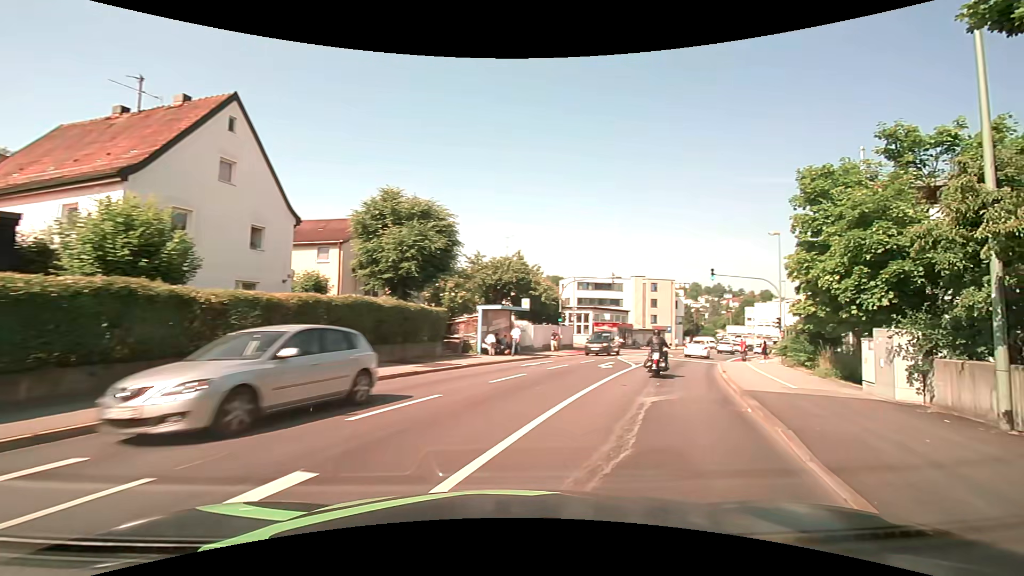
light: Day
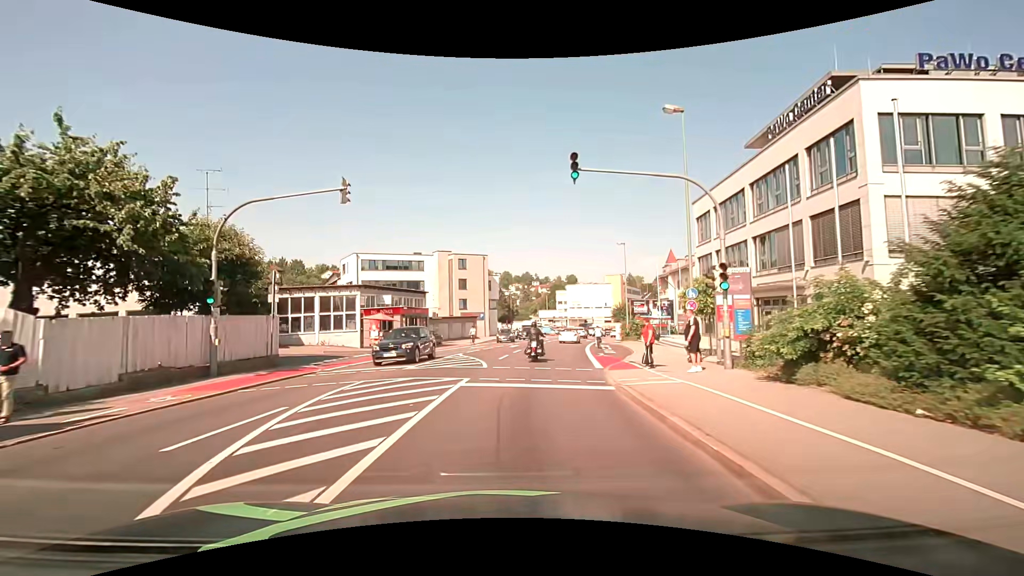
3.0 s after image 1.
(+6.6, +23.7) m; +19°
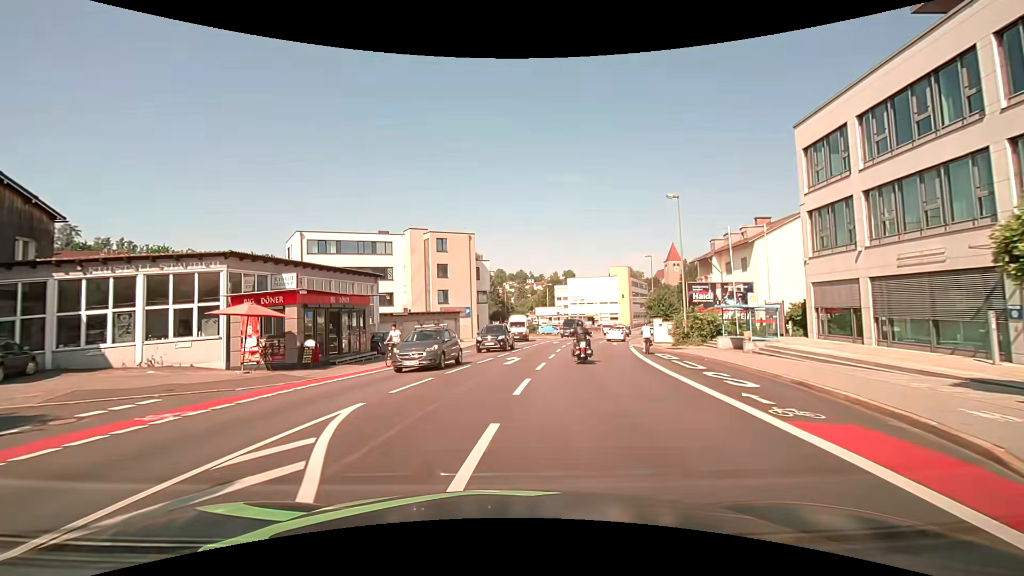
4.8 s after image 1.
(+0.2, +18.0) m; +1°
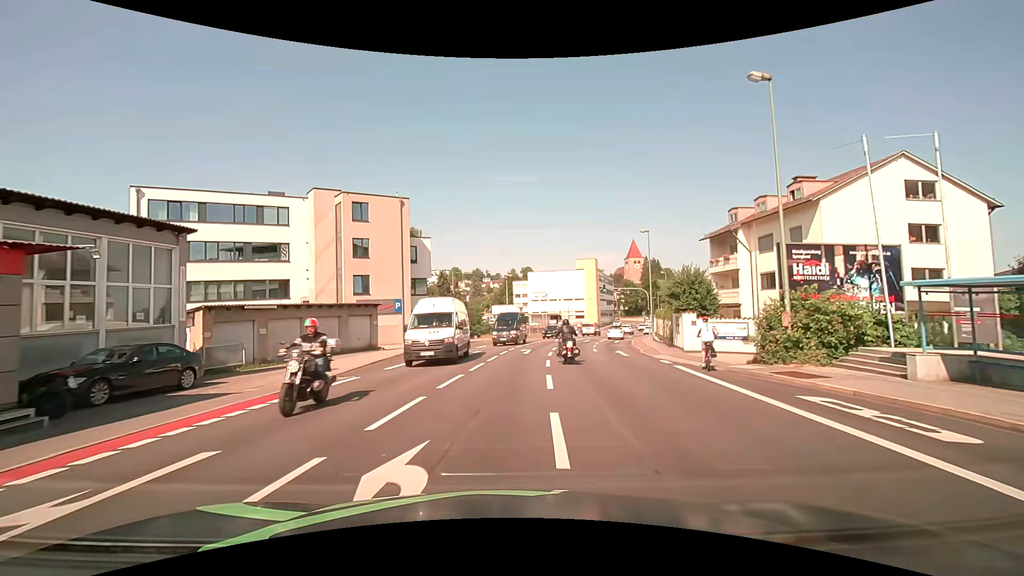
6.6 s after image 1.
(+0.7, +17.0) m; +5°
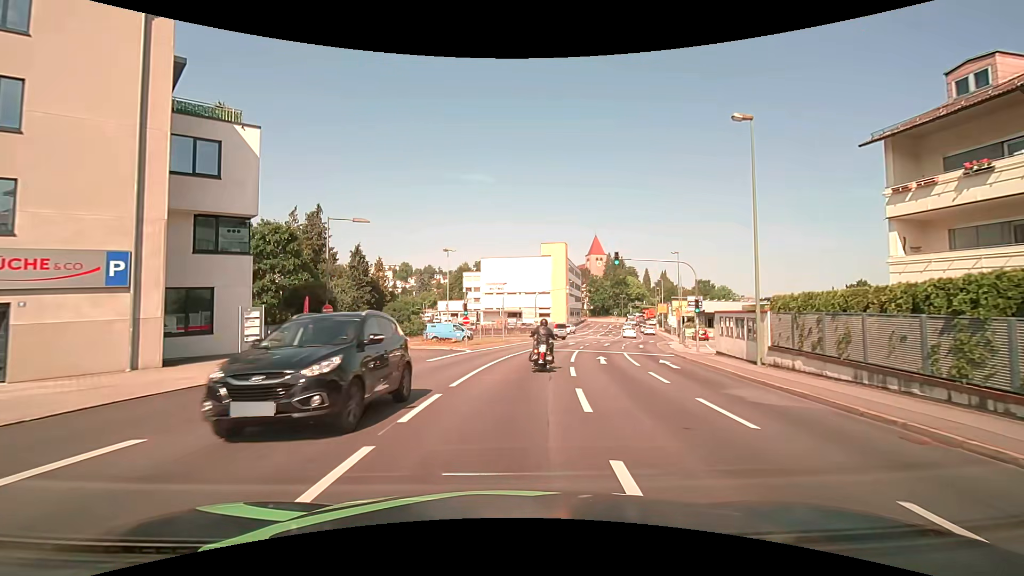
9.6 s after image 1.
(+1.2, +26.8) m; +5°
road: tertiary_link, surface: asphalt
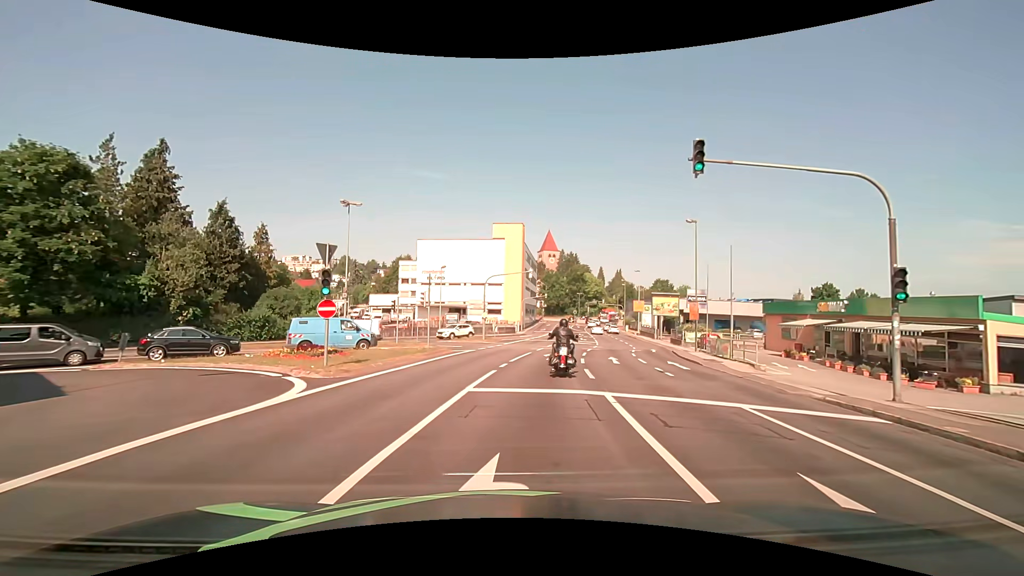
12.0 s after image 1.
(+0.8, +19.8) m; +6°
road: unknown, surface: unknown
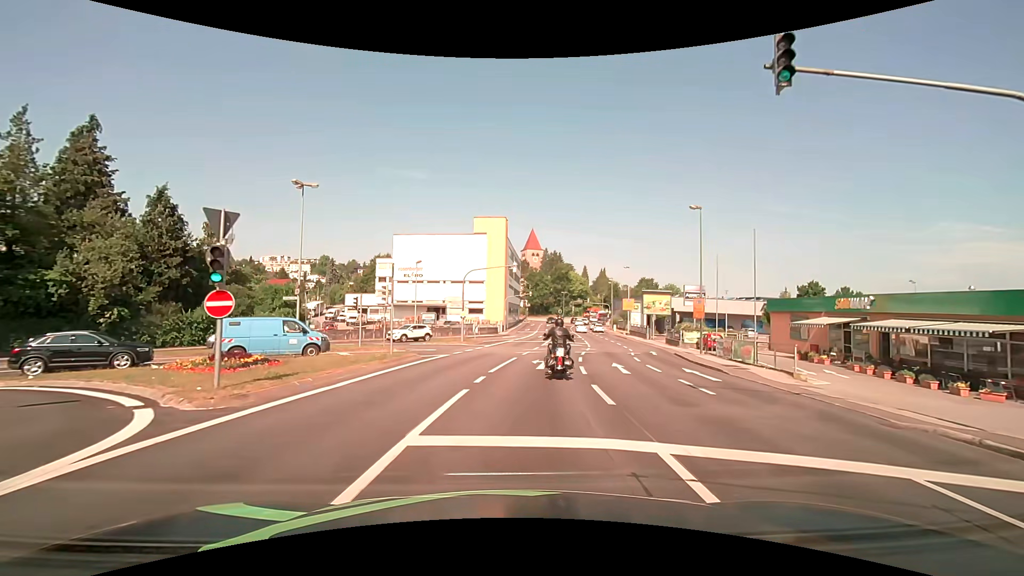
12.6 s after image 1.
(+0.1, +4.8) m; +2°
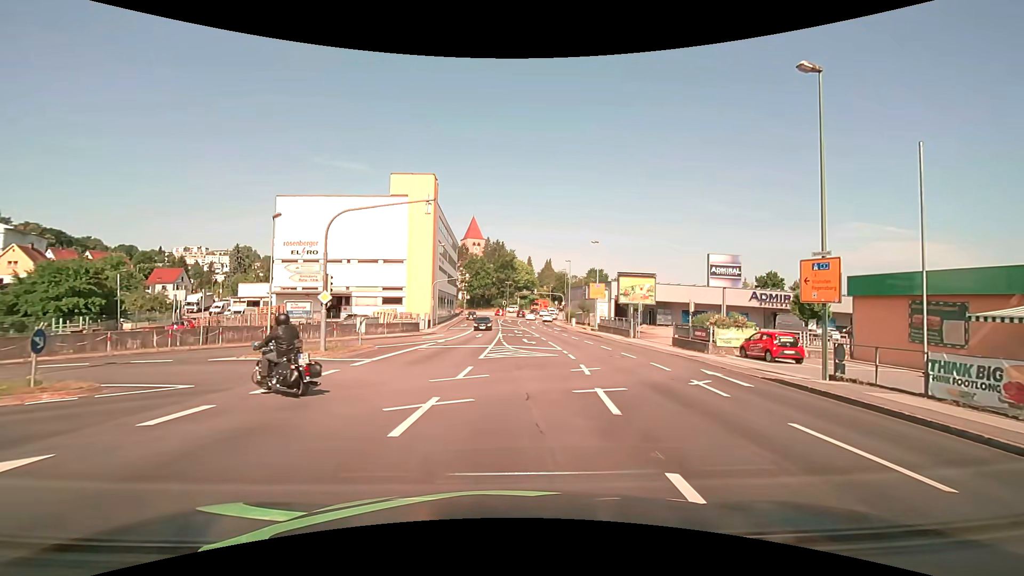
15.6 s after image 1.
(+1.3, +19.3) m; +7°
(0, +10) (-7, +17) (-16, +17) (-24, +11) (-30, +2) (-35, -6) (-40, -15) (-45, -23) (-50, -32) (-56, -40) m
